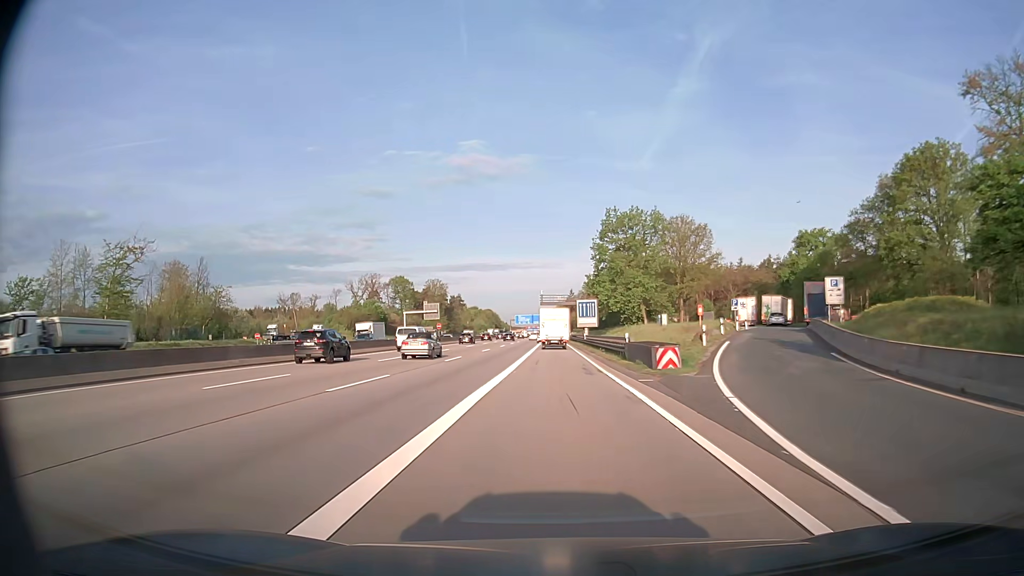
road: motorway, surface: asphalt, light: Day
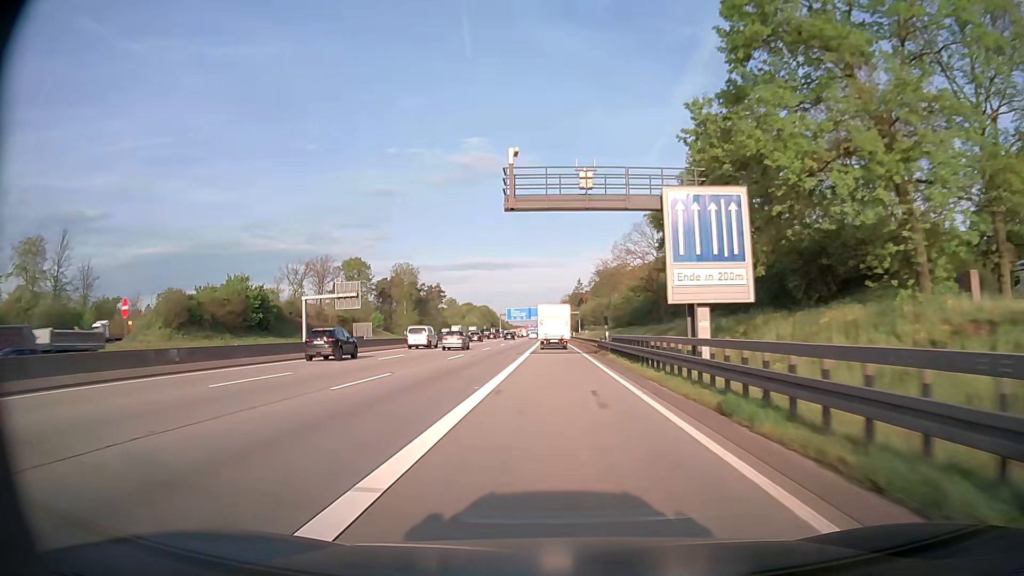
(-0.2, +71.9) m; 0°
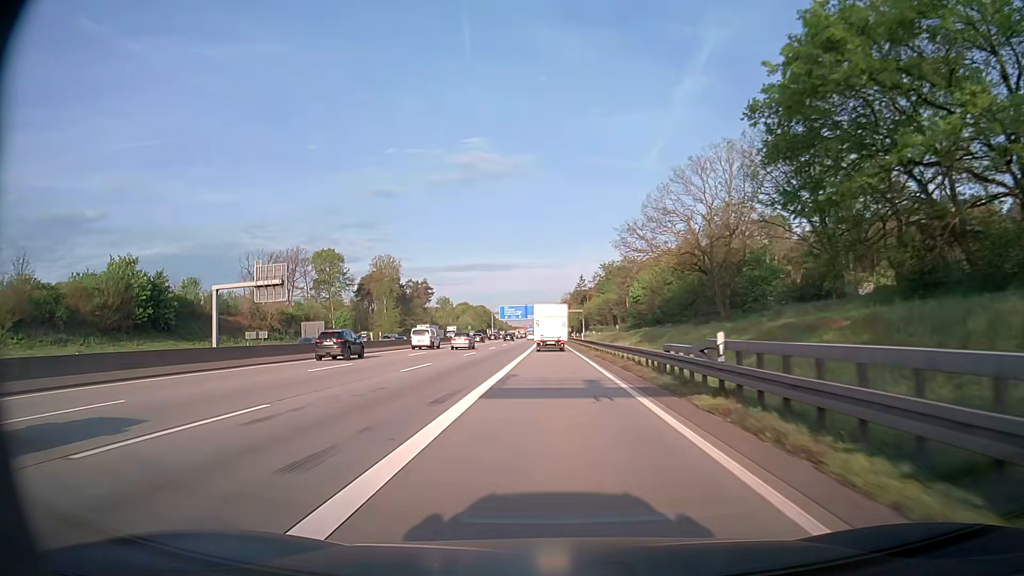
(0.0, +28.1) m; 0°
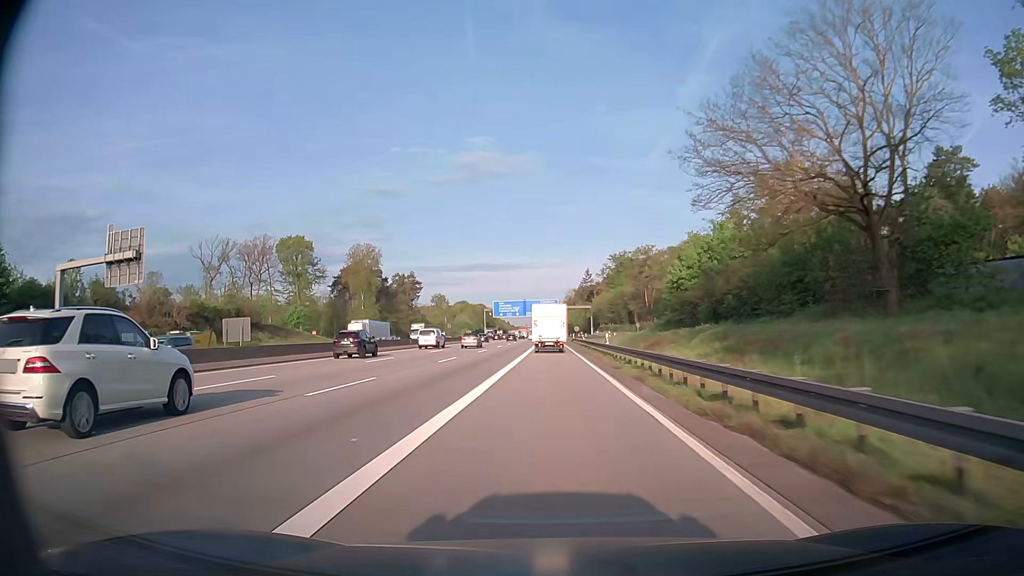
(0.0, +27.6) m; 0°
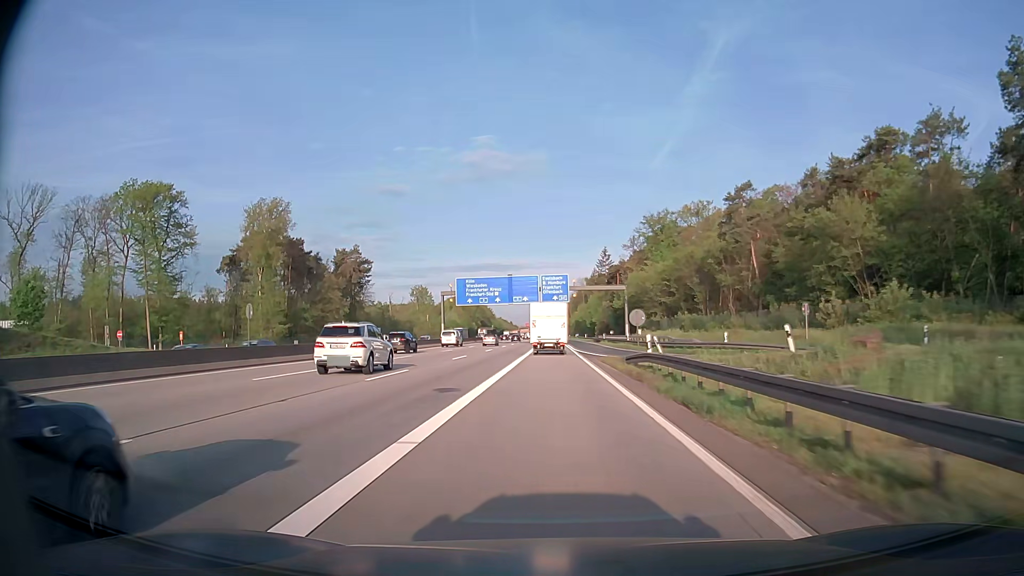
(-0.3, +67.7) m; 0°
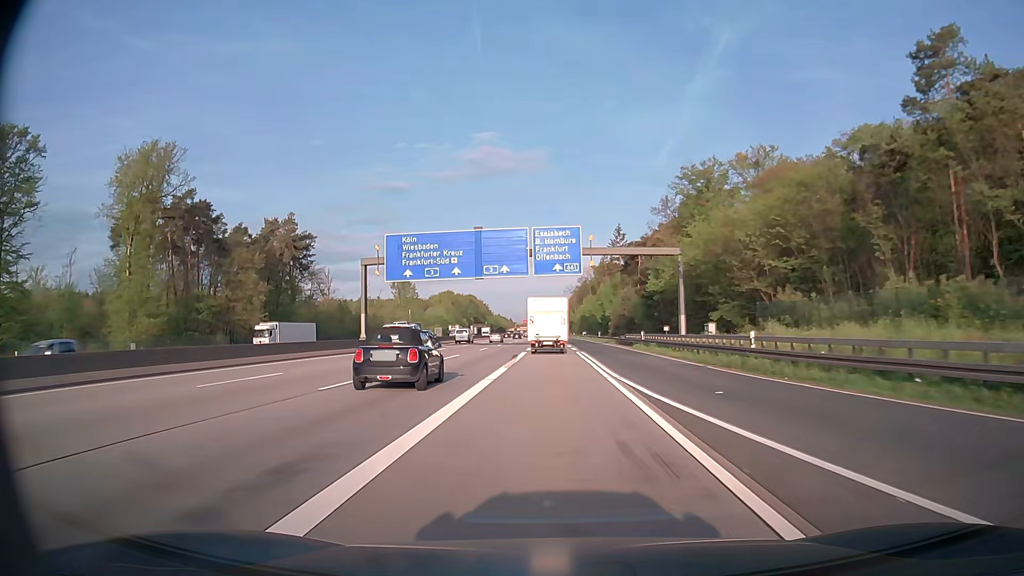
(-0.1, +39.9) m; 0°
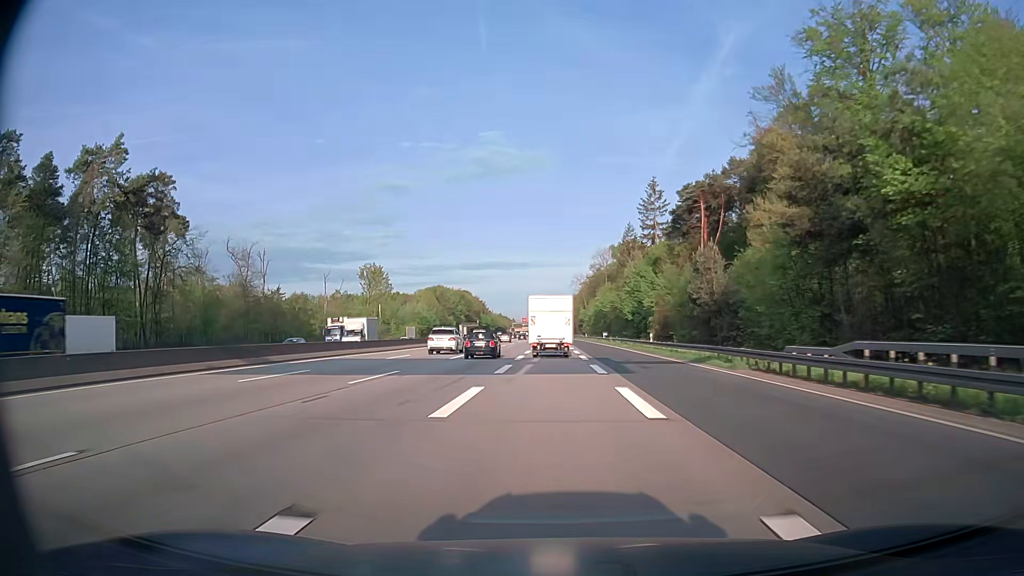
(-0.1, +51.9) m; 0°
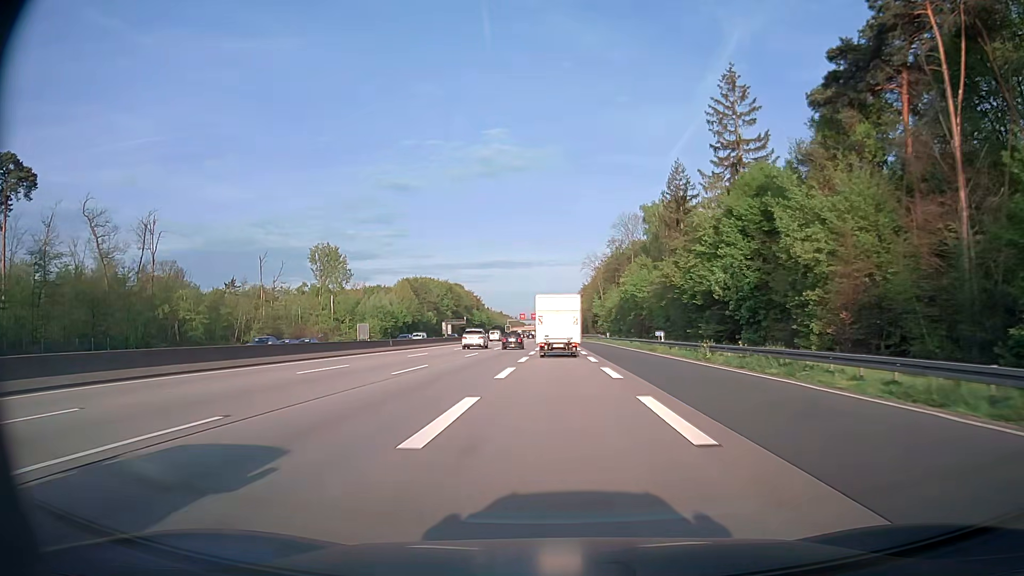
(-0.4, +50.5) m; -1°
(0, +10) (0, +20) (0, +30) (0, +40) (0, +50) (0, +60) (0, +70) (0, +80) (0, +90) (0, +100) m
